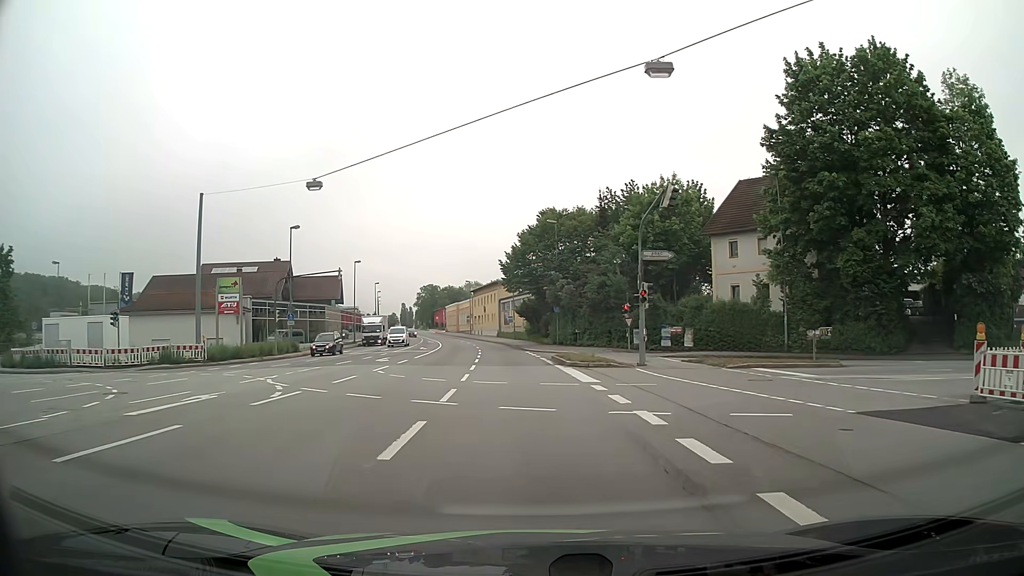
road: primary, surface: asphalt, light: Day
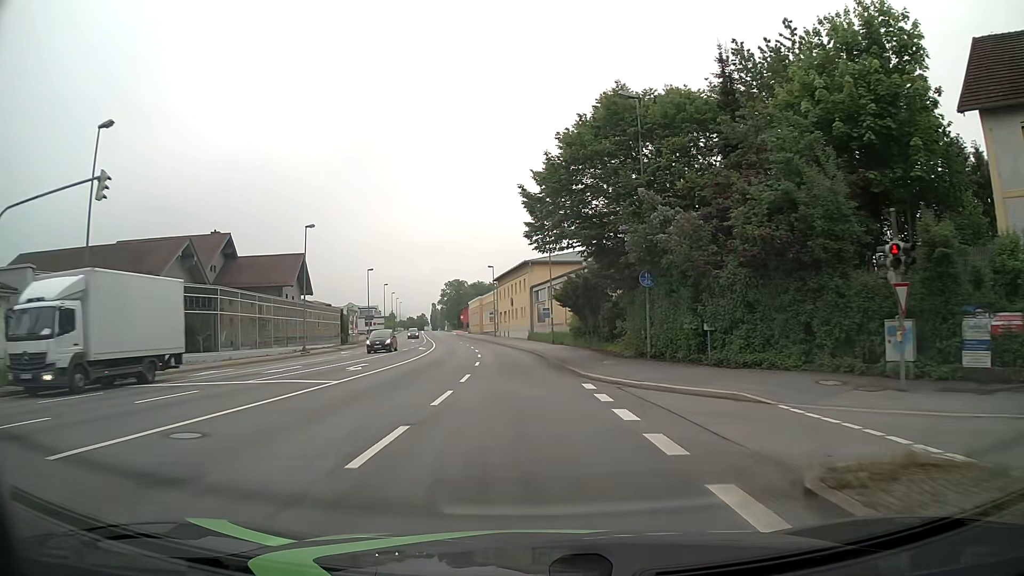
(-0.6, +31.3) m; -3°
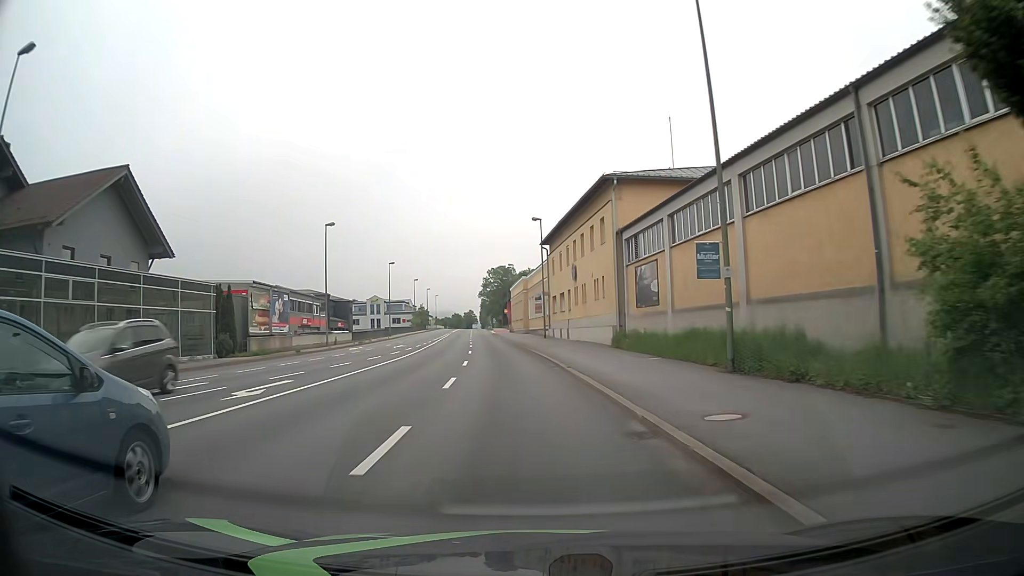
(-1.9, +40.2) m; -6°
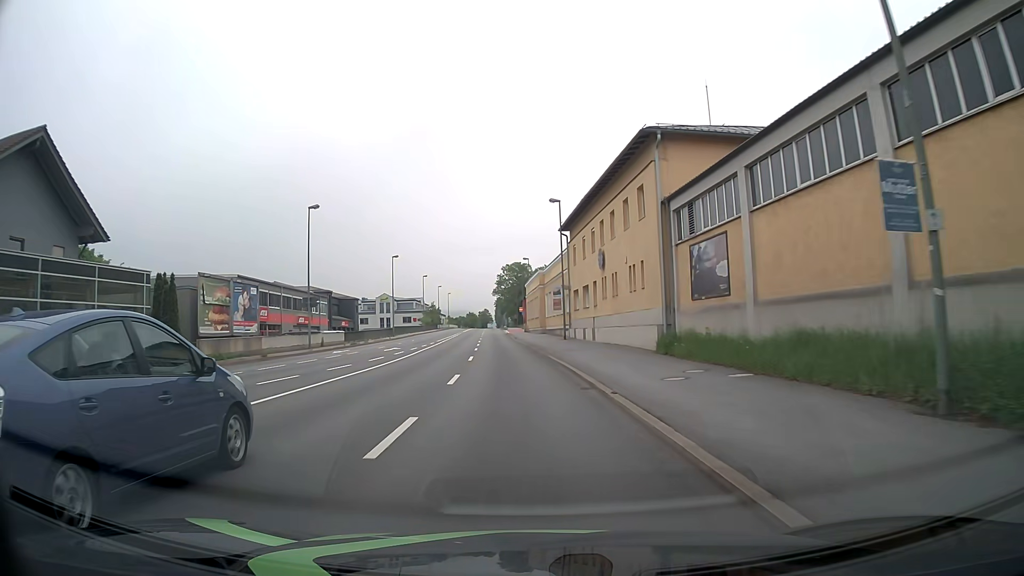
(0.0, +8.2) m; 0°
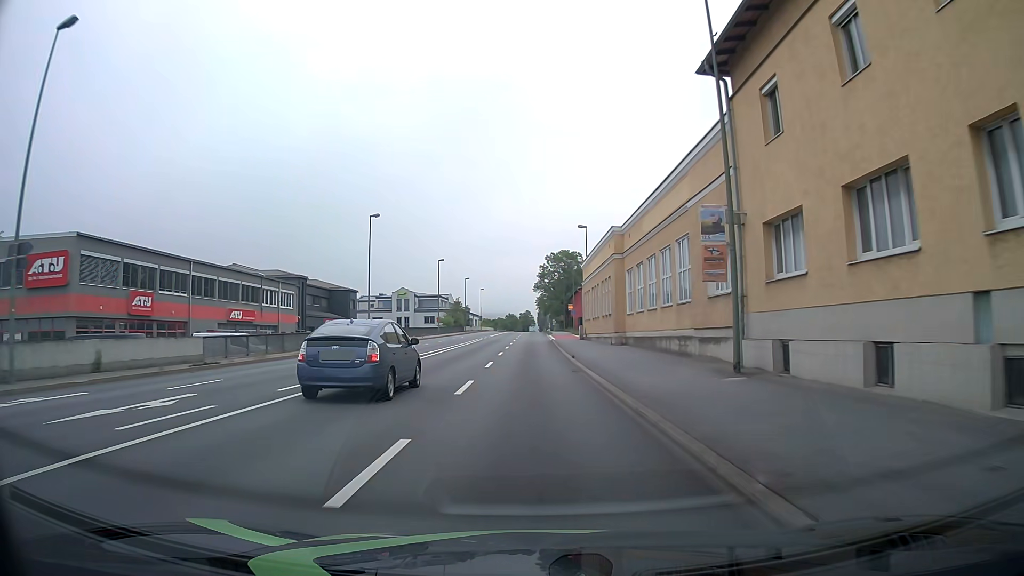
(-1.7, +32.8) m; -4°
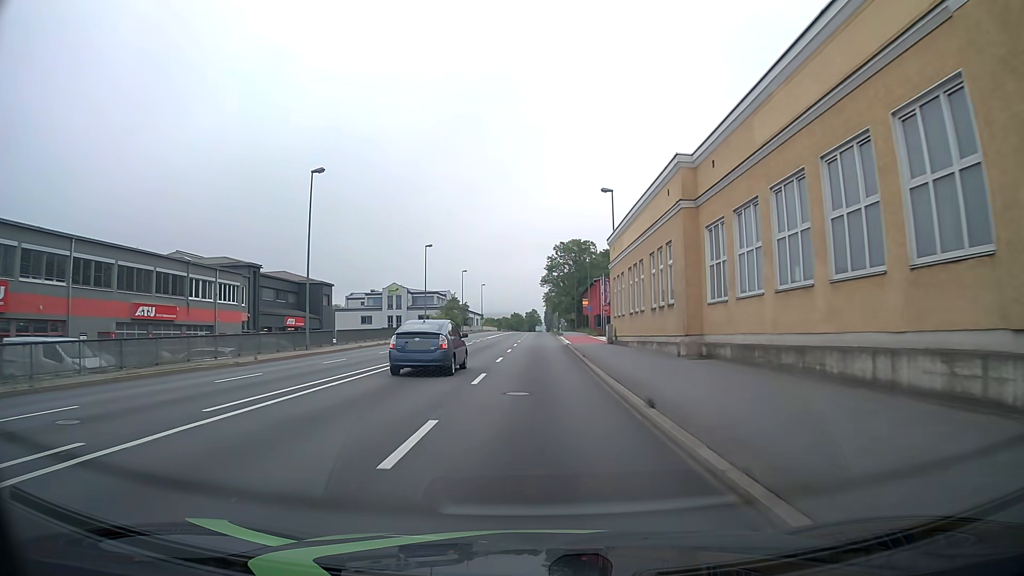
(-0.1, +16.3) m; 0°
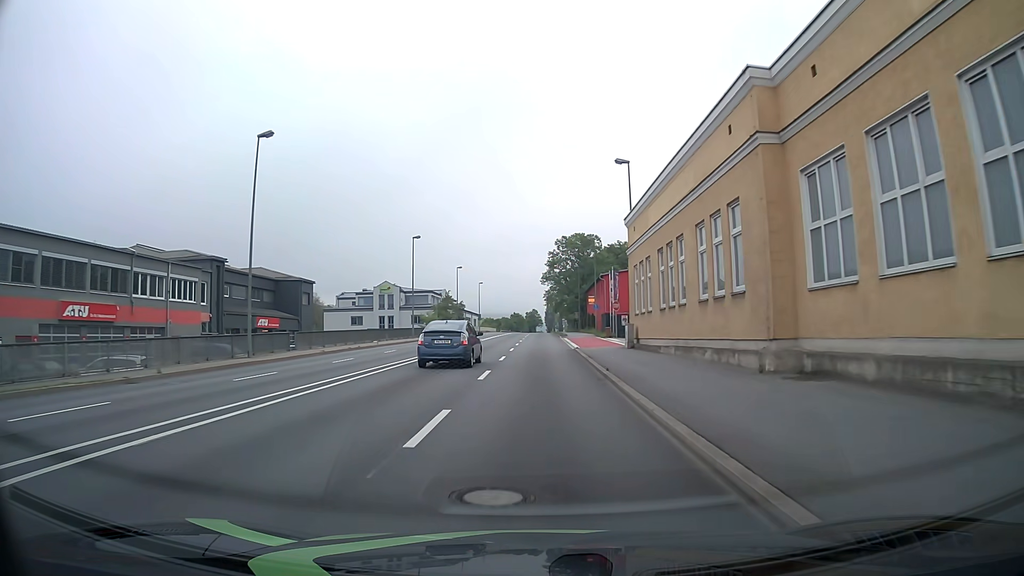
(-0.1, +8.1) m; -1°
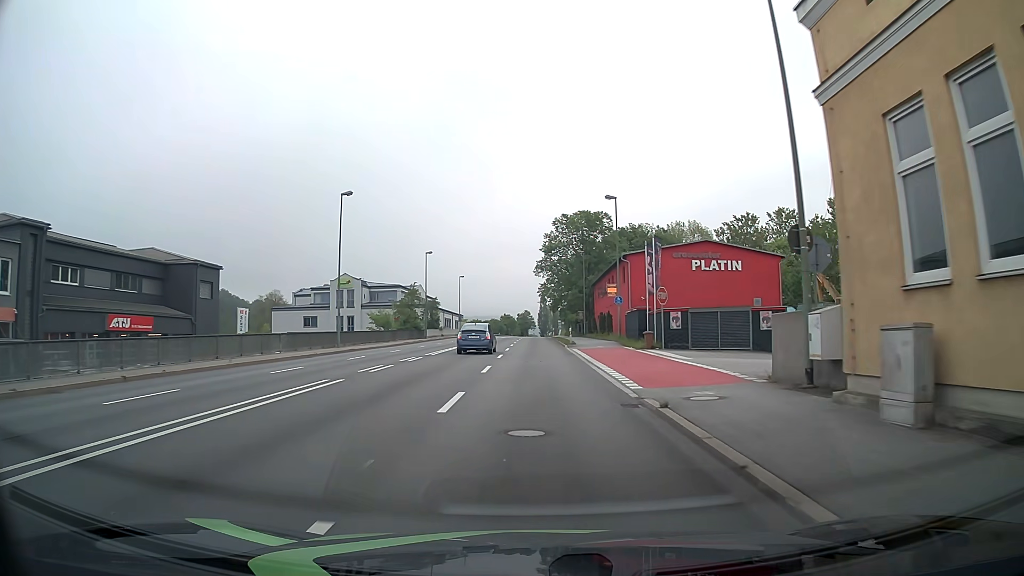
(0.0, +24.1) m; +1°
(0, +10) (0, +20) (0, +30) (0, +40) (0, +50) (0, +60) (0, +70) (-1, +80) (-1, +90) (-1, +100) m
